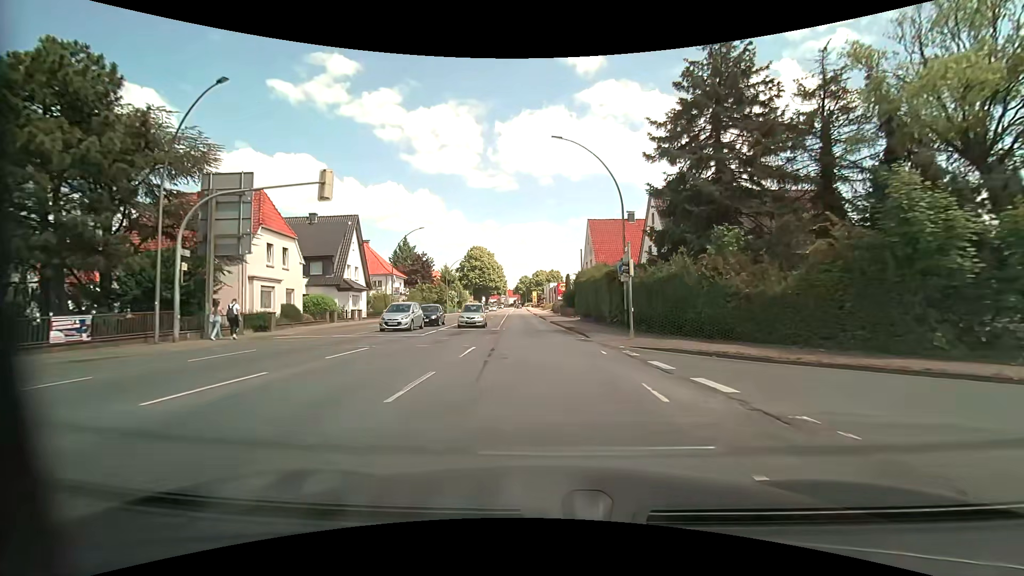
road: primary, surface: asphalt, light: Day
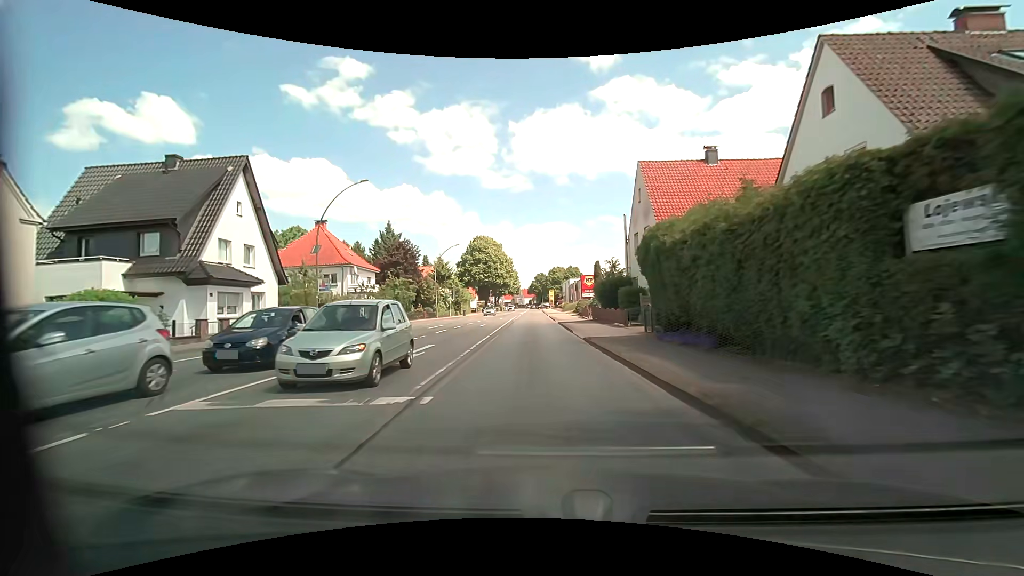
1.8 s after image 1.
(-0.3, +21.8) m; -1°
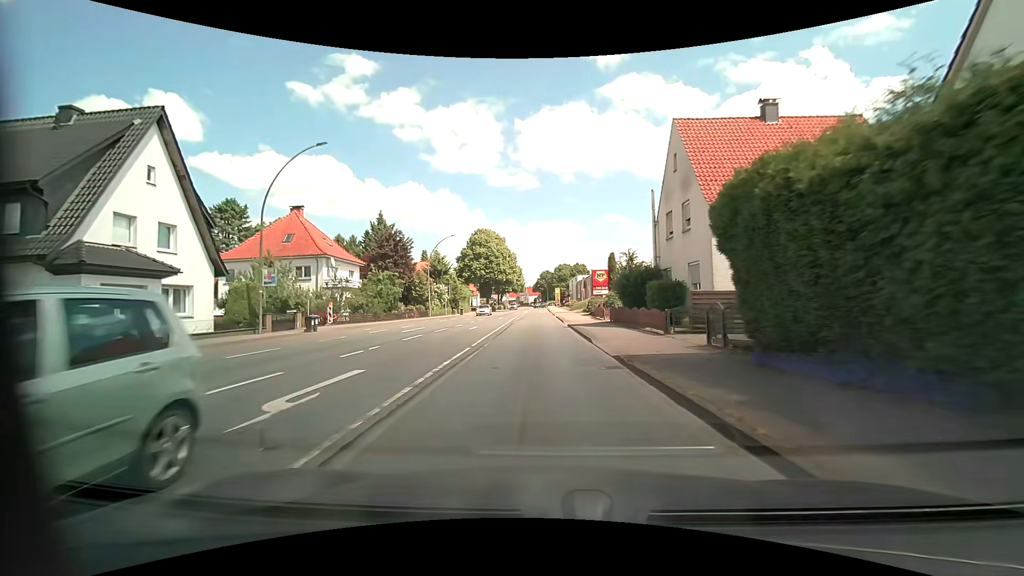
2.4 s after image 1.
(-0.1, +7.4) m; -1°
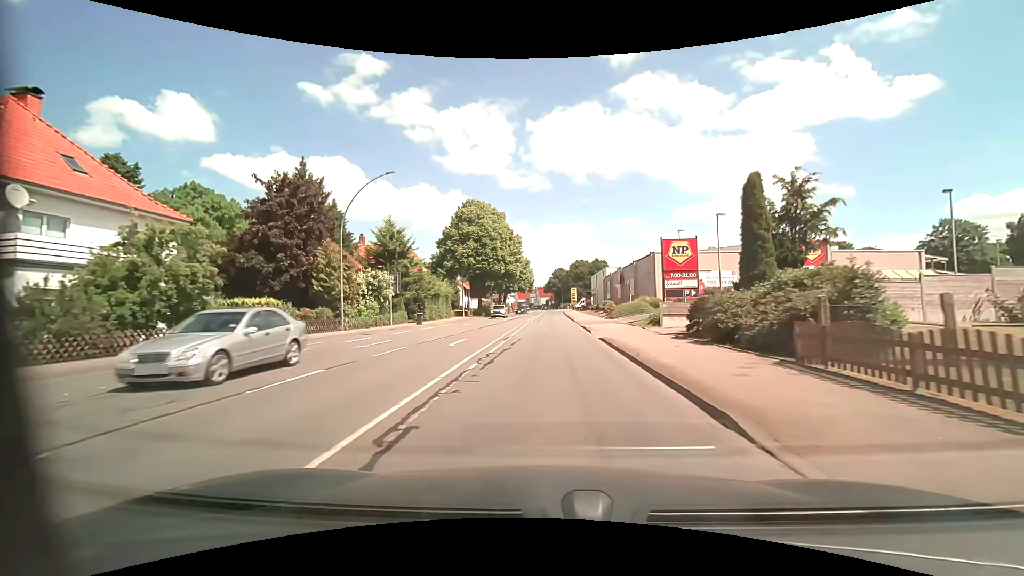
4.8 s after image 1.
(-0.6, +29.8) m; -1°
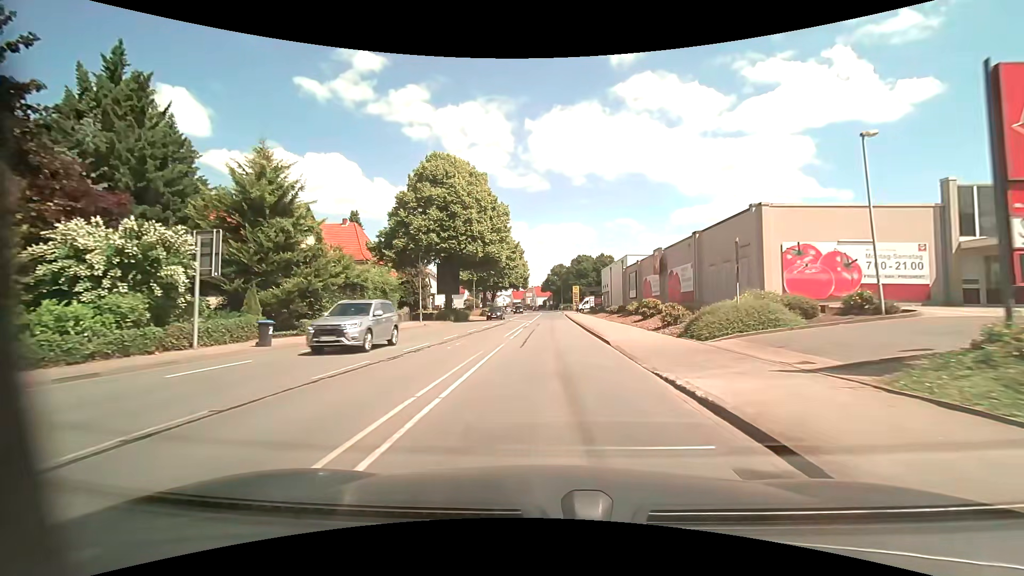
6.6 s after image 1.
(+0.1, +22.1) m; 0°
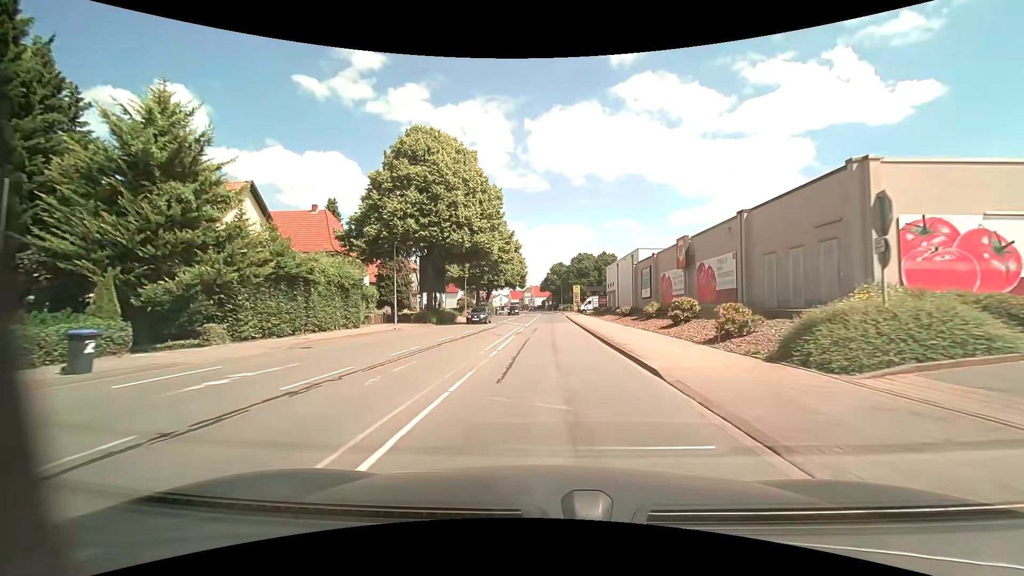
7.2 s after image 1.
(0.0, +7.4) m; 0°
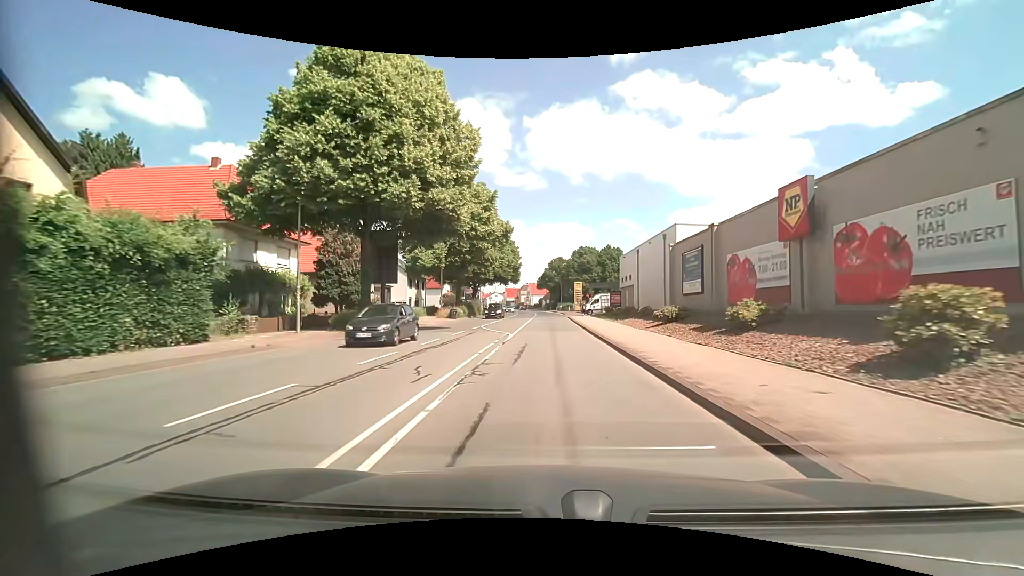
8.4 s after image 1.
(0.0, +14.8) m; 0°
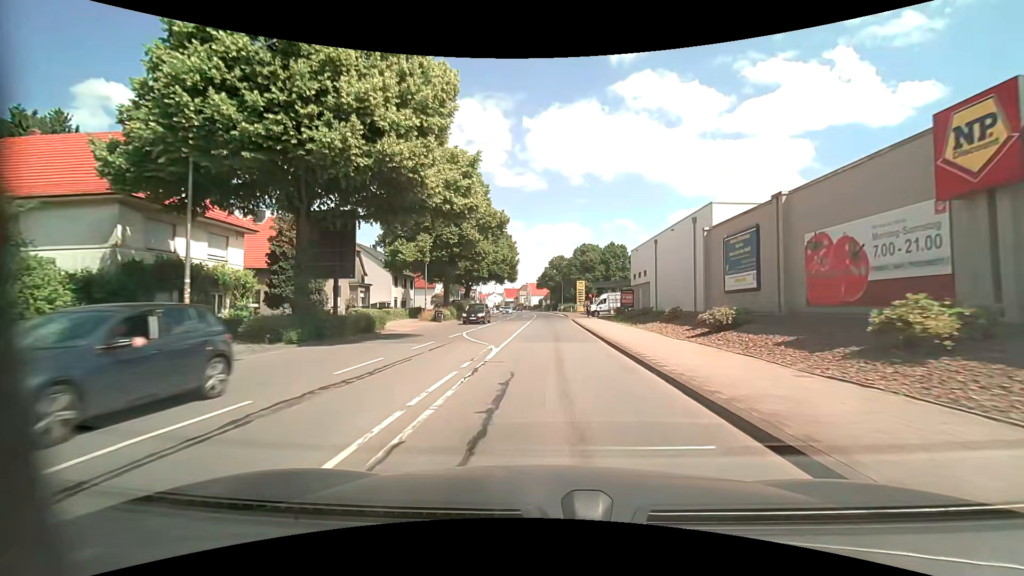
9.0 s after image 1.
(0.0, +7.4) m; 0°
(0, +10) (0, +20) (0, +30) (0, +40) (0, +50) (0, +60) (0, +70) (0, +80) (0, +90) (-1, +100) m
